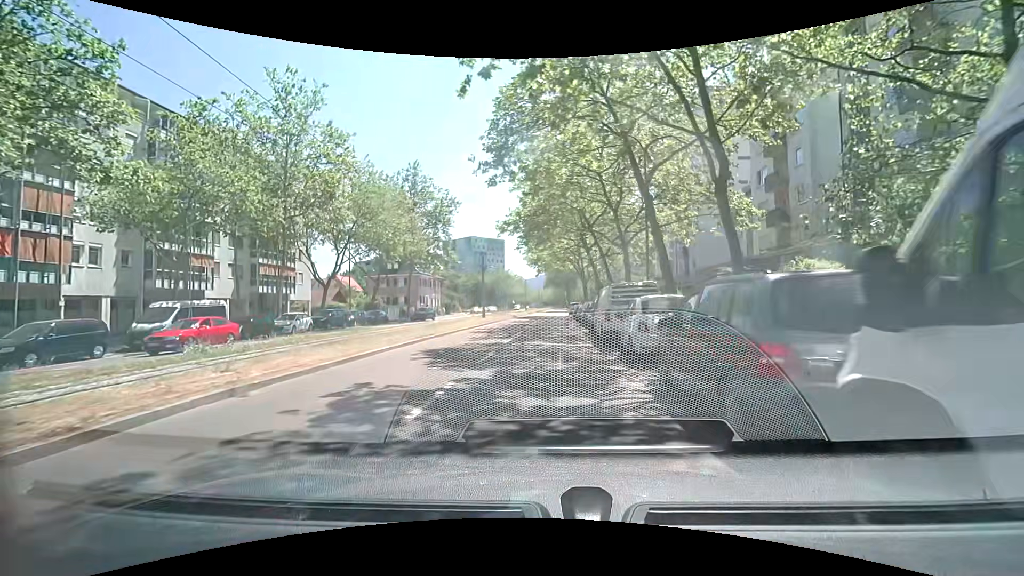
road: tertiary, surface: asphalt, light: Day
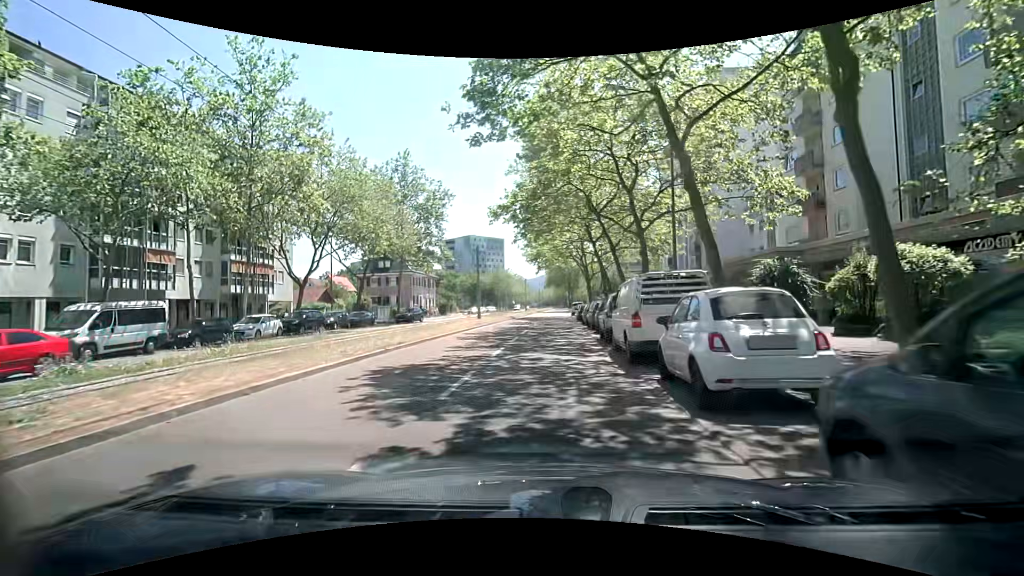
(0.0, +4.5) m; -1°
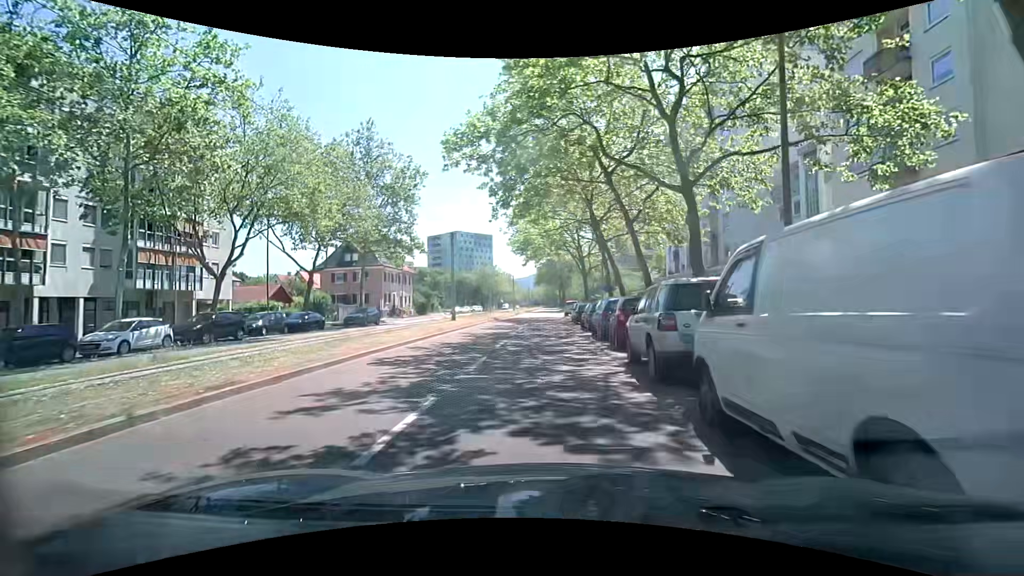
(+0.2, +8.9) m; +2°
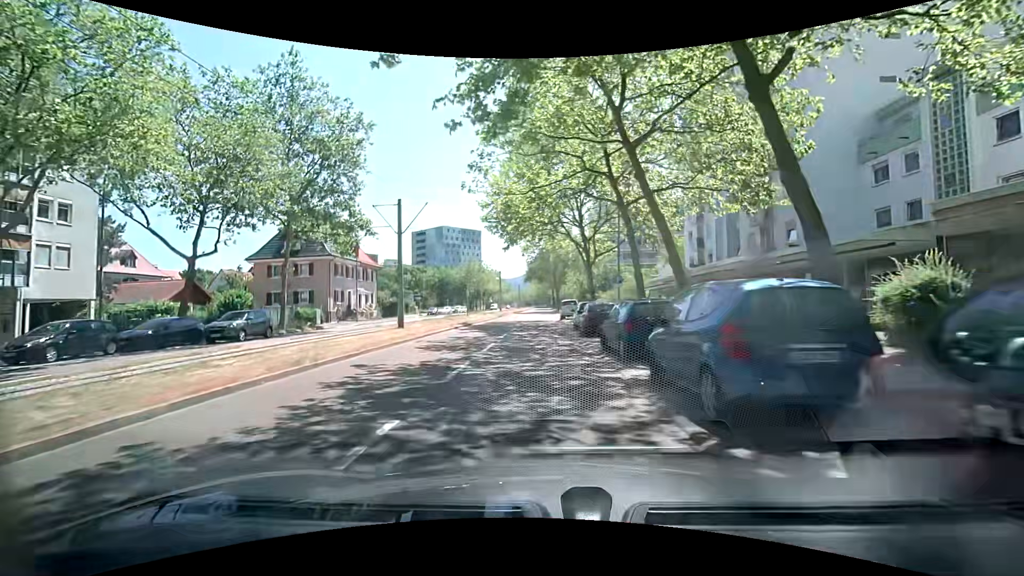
(+0.1, +13.2) m; 0°
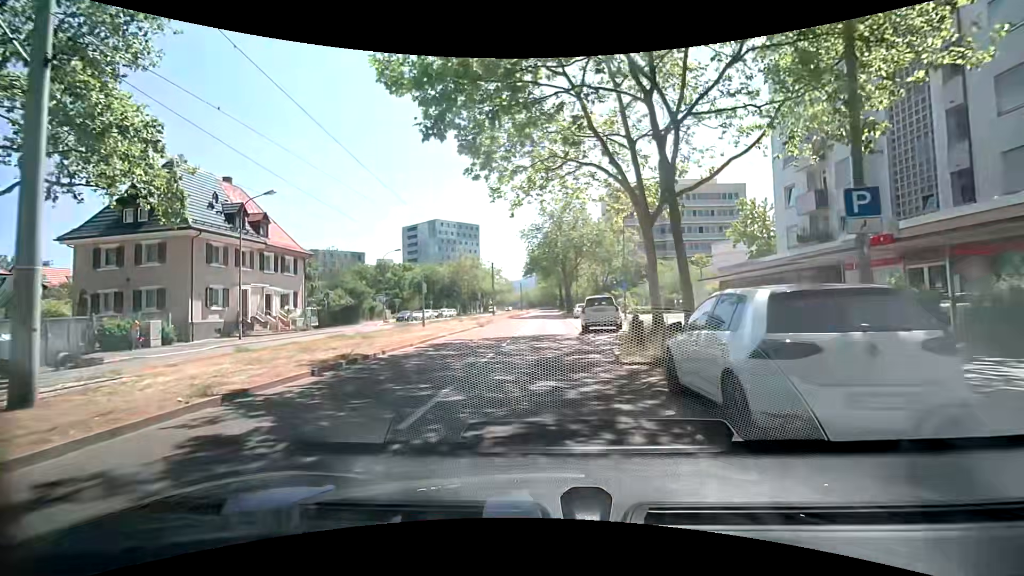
(+0.2, +20.9) m; 0°
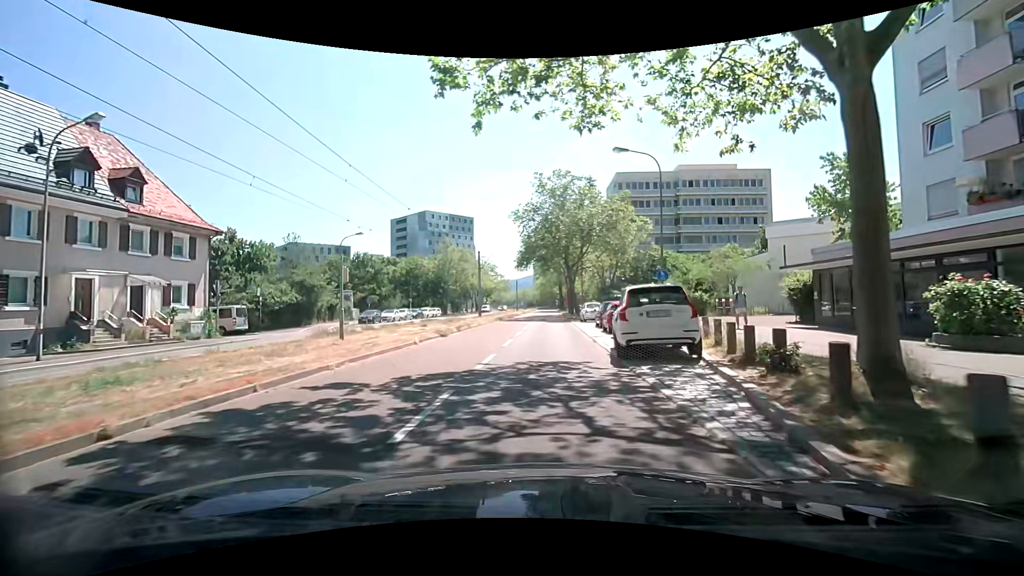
(+0.1, +12.5) m; 0°
(0, +10) (0, +20) (+1, +30) (+1, +40) (+1, +50) (+1, +60) (+1, +70) (0, +80) (0, +90) (0, +100) m
